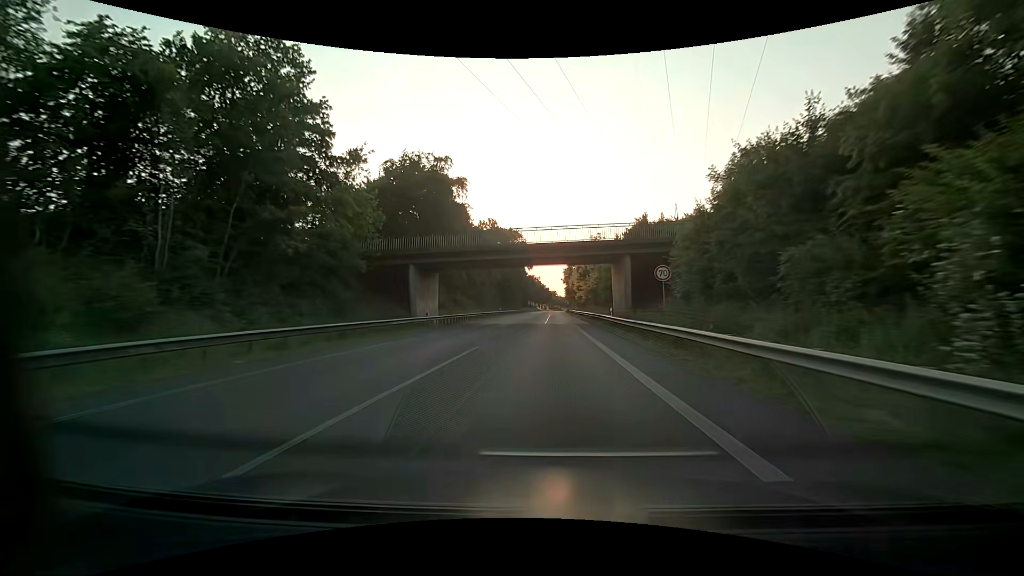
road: primary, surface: asphalt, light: Day
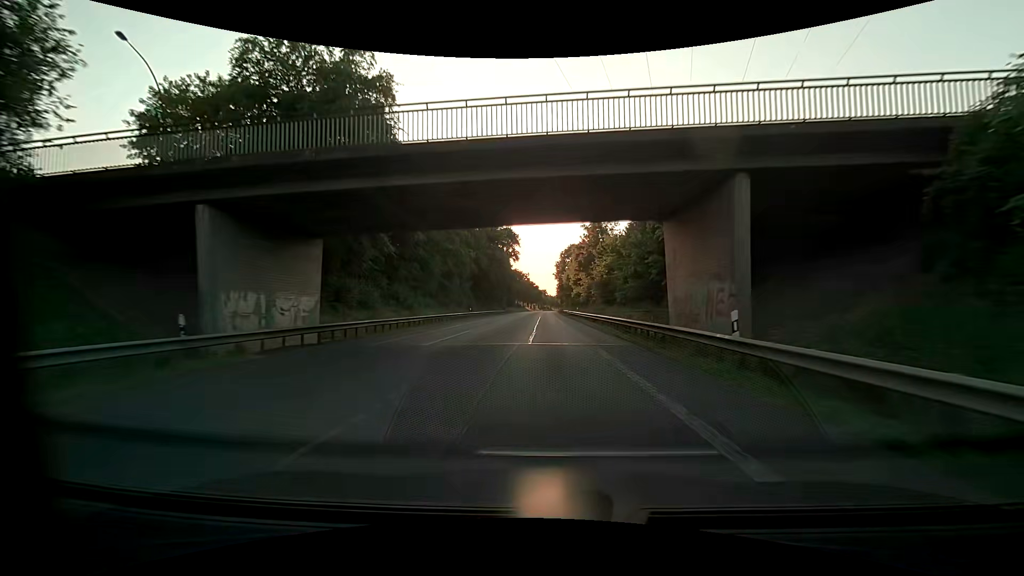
(+0.2, +23.2) m; +1°
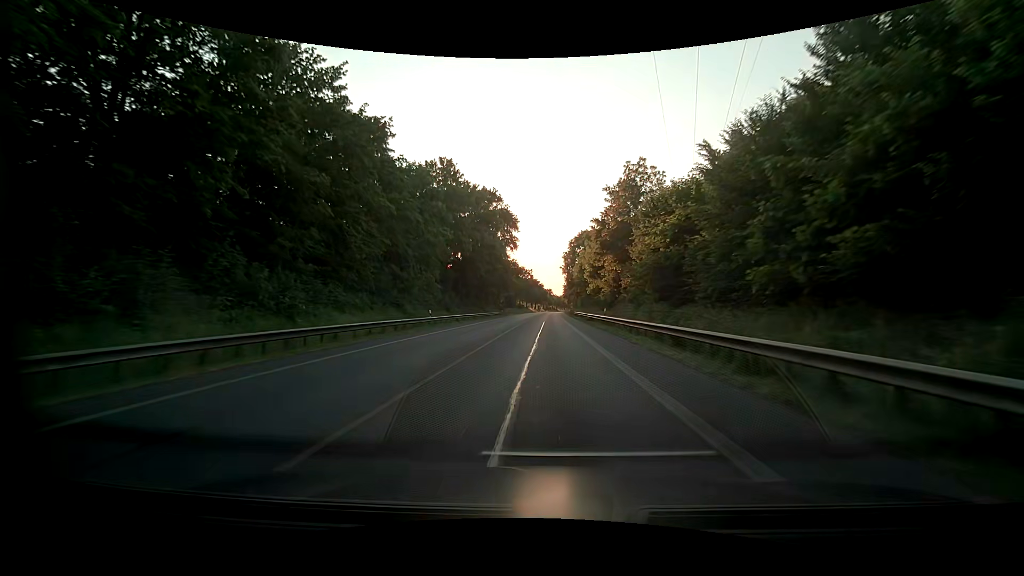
(0.0, +23.2) m; -1°
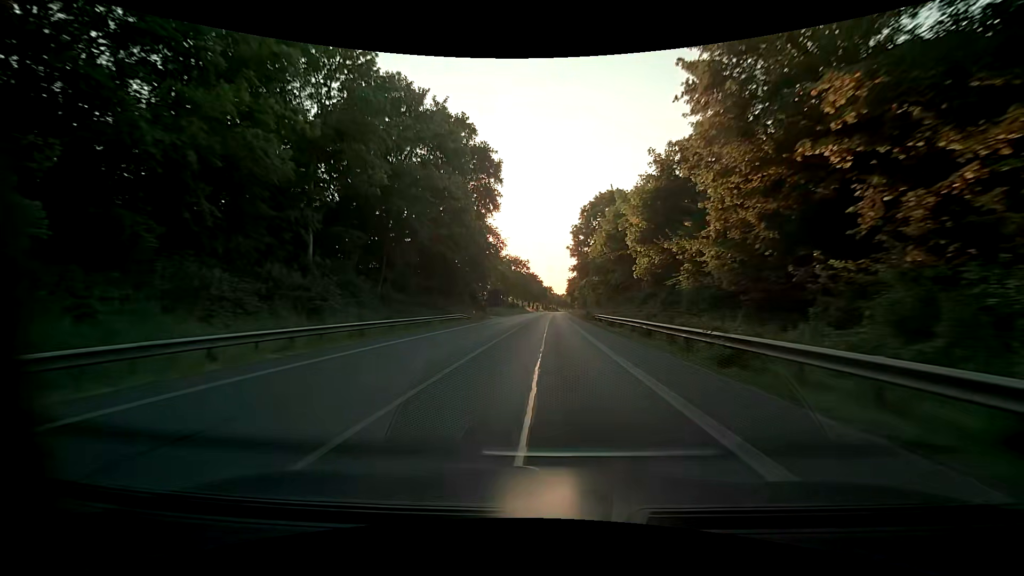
(+0.2, +34.8) m; +1°
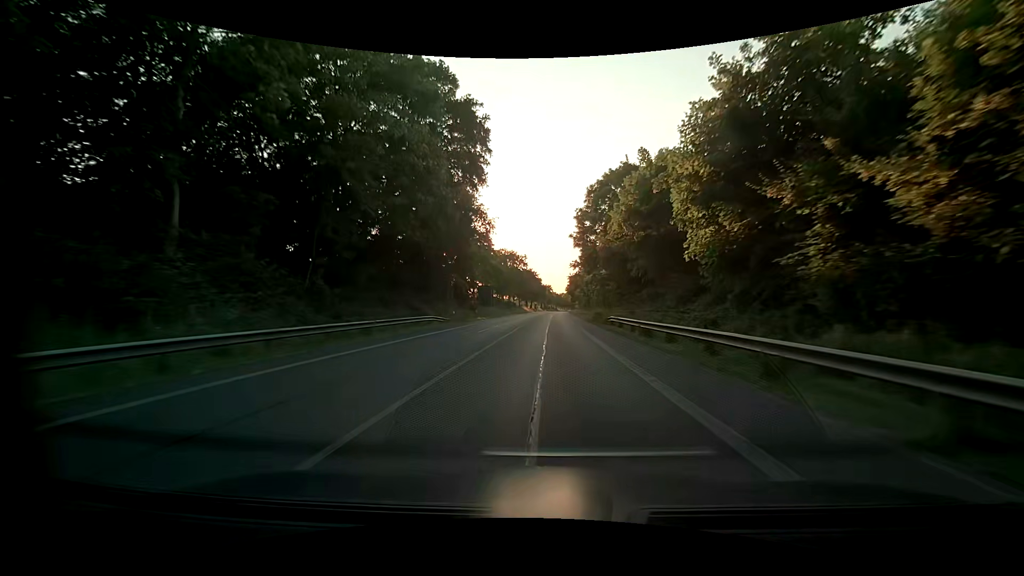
(0.0, +11.6) m; 0°
(0, +10) (0, +20) (0, +30) (0, +40) (+1, +50) (+1, +60) (+1, +70) (+1, +80) (+2, +90) (+2, +100) m
